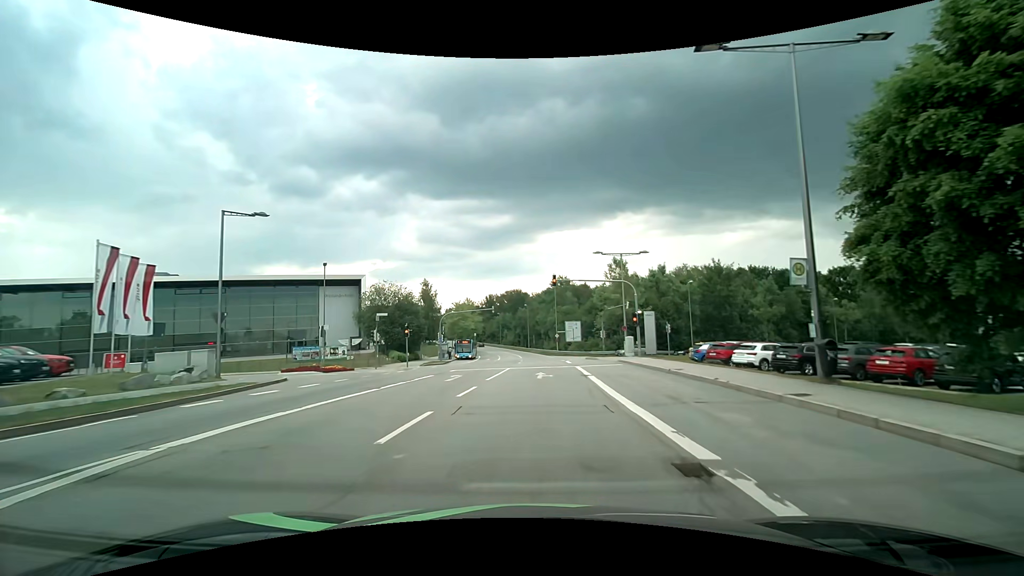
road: secondary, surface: asphalt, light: Day
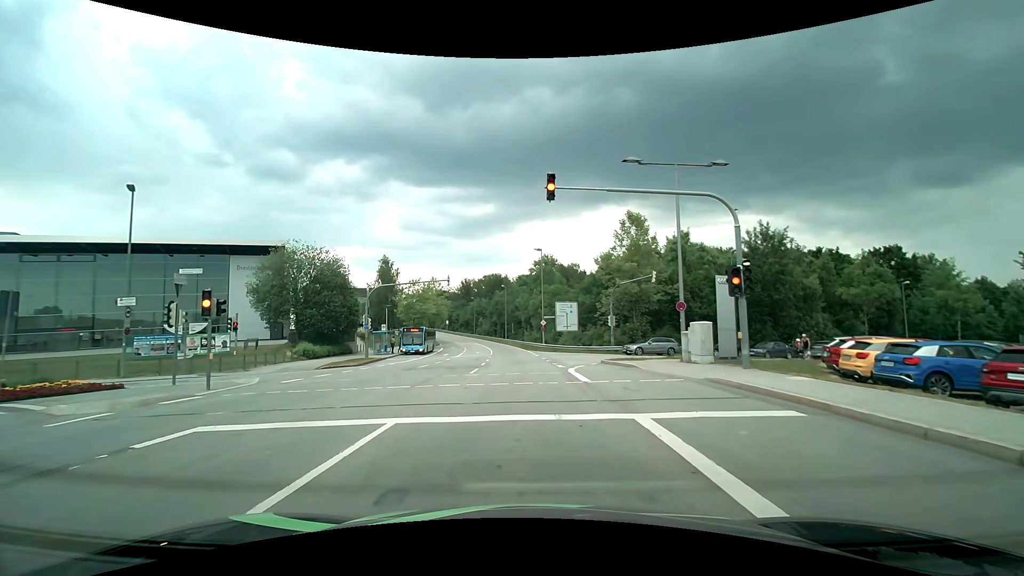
(+0.6, +20.2) m; +3°
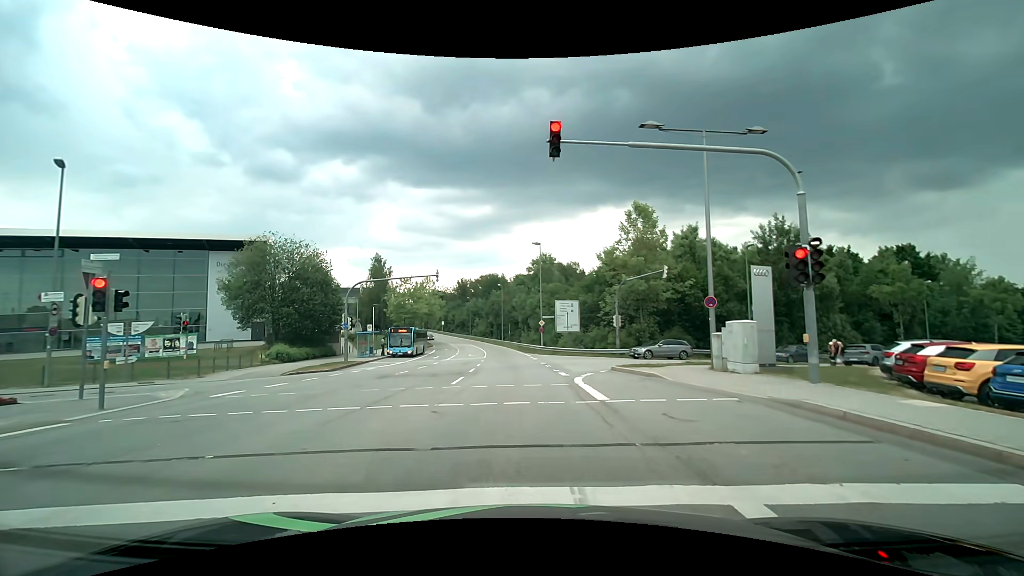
(0.0, +3.6) m; 0°
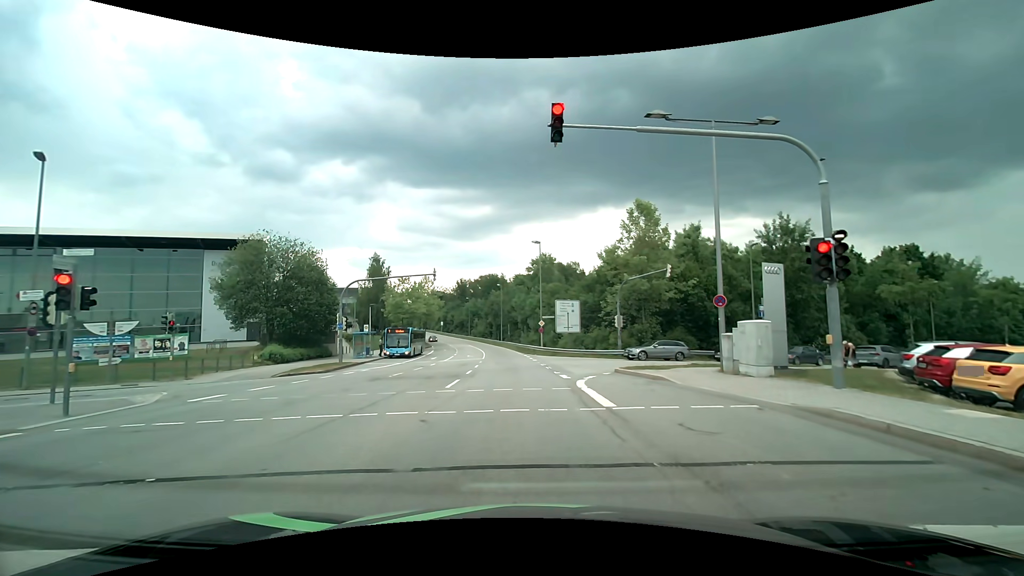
(0.0, +0.8) m; +2°
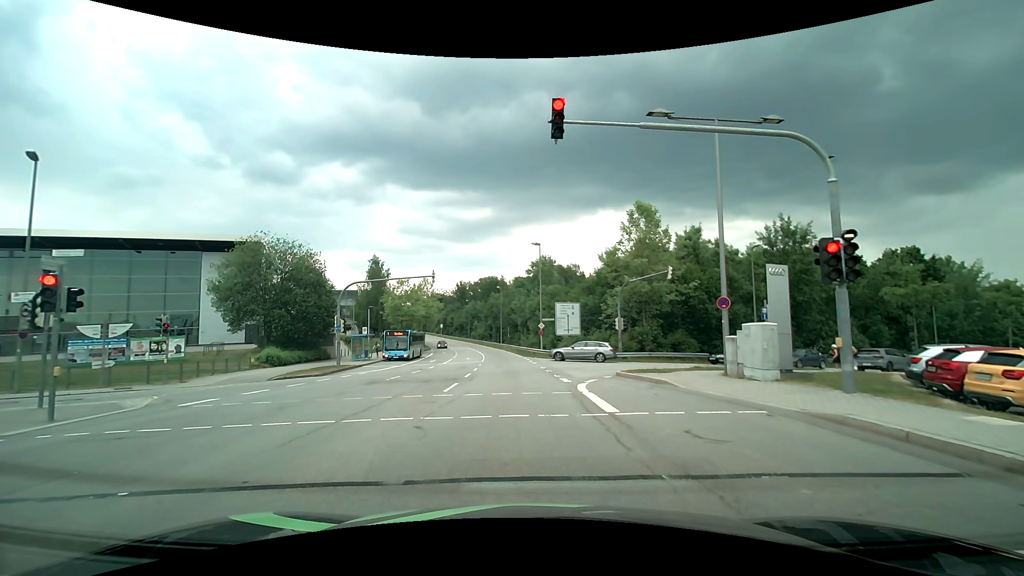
(0.0, +0.4) m; 0°
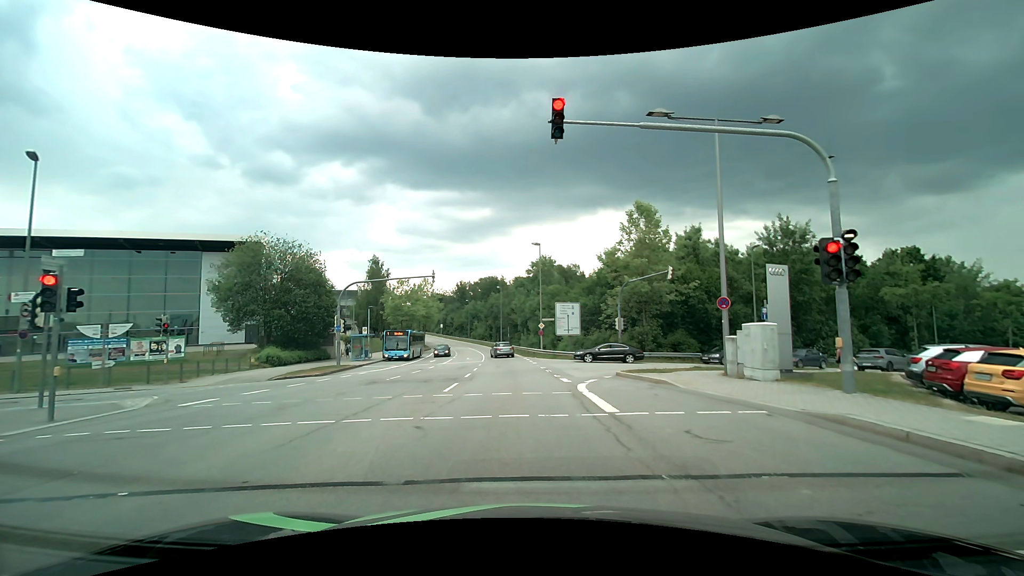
(0.0, 0.0) m; 0°
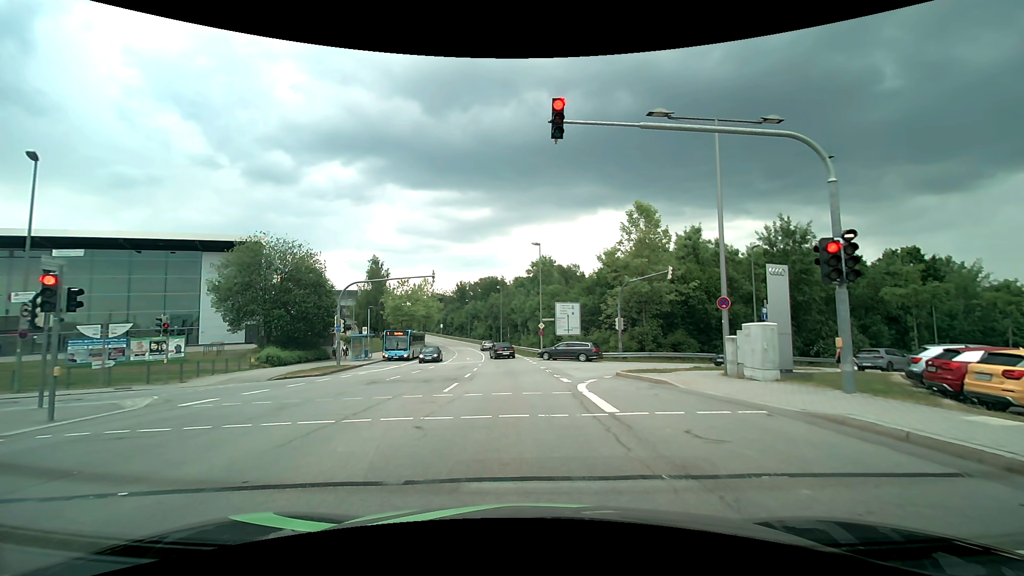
(0.0, 0.0) m; 0°
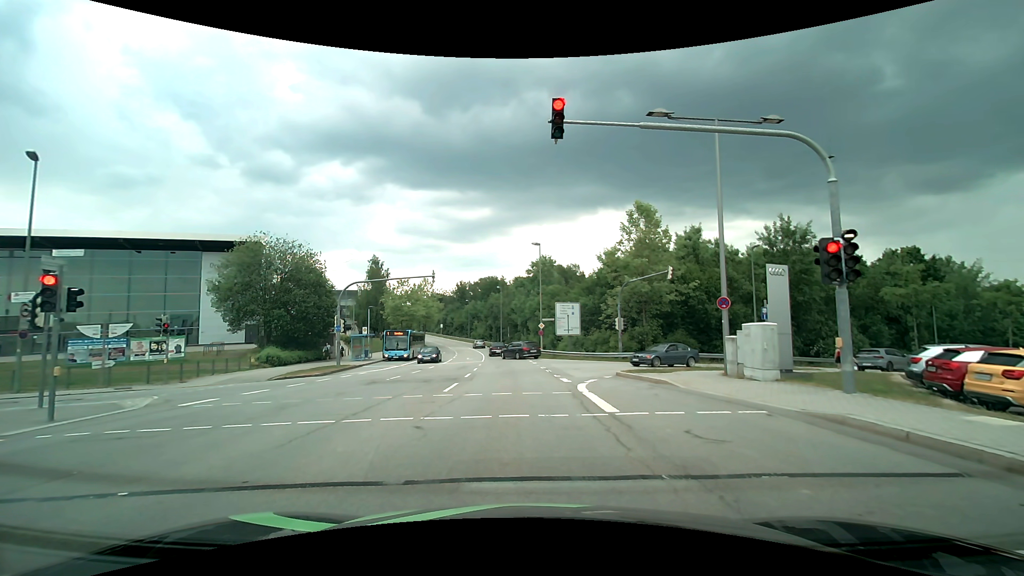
(0.0, 0.0) m; 0°
(0, +10) (-1, +20) (-1, +30) (-2, +40) (-4, +50) (-5, +60) (-6, +70) (-8, +79) (-10, +89) (-13, +99) m
